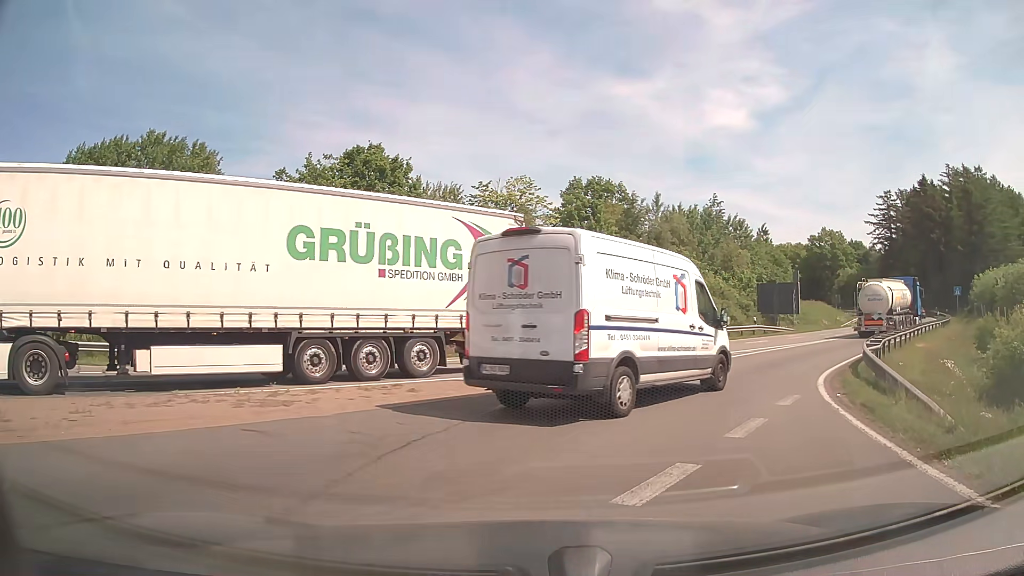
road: motorway_link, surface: asphalt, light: Day
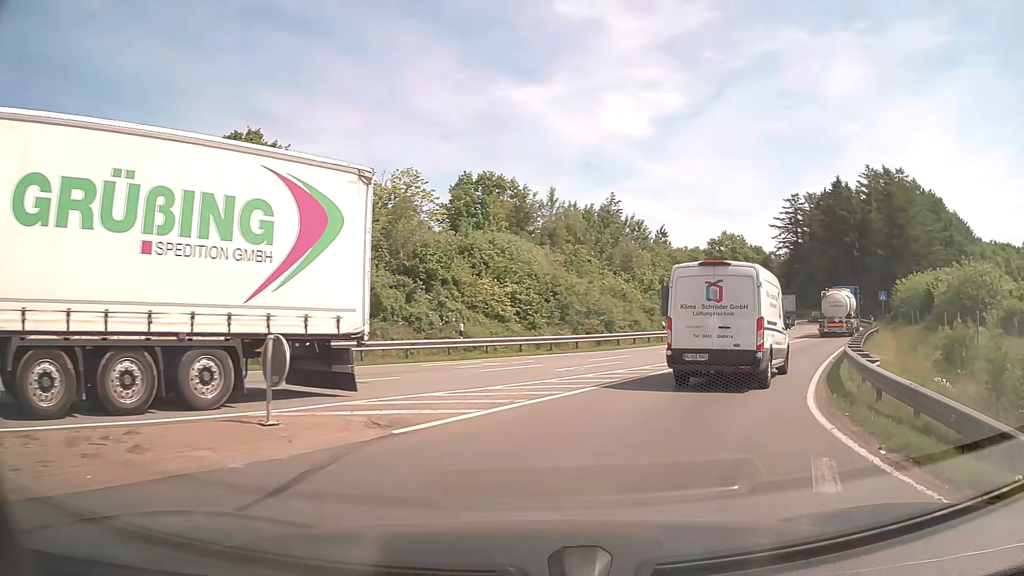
(+0.5, +5.9) m; +10°
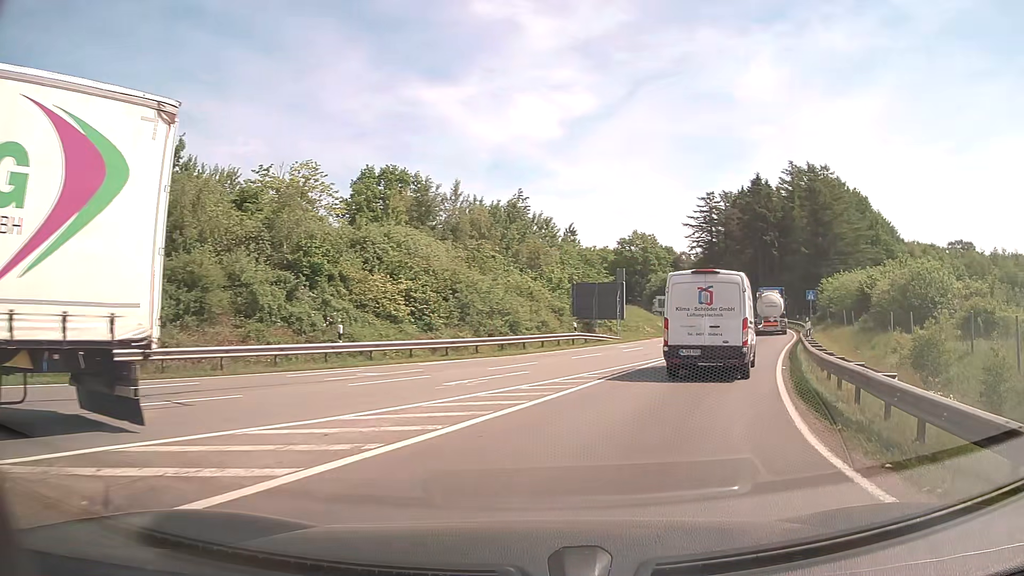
(+0.3, +4.2) m; +8°
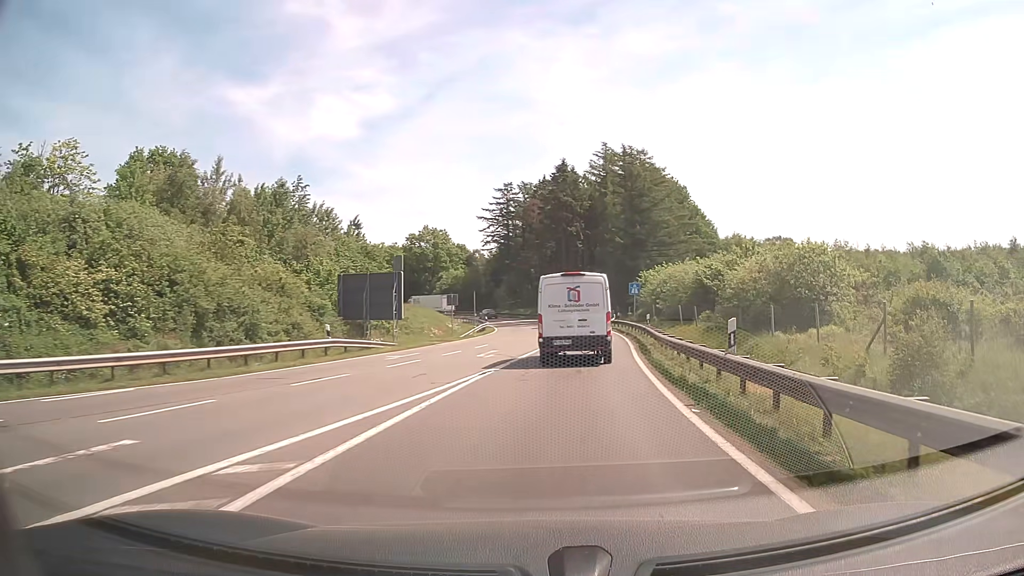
(+1.7, +10.8) m; +17°
